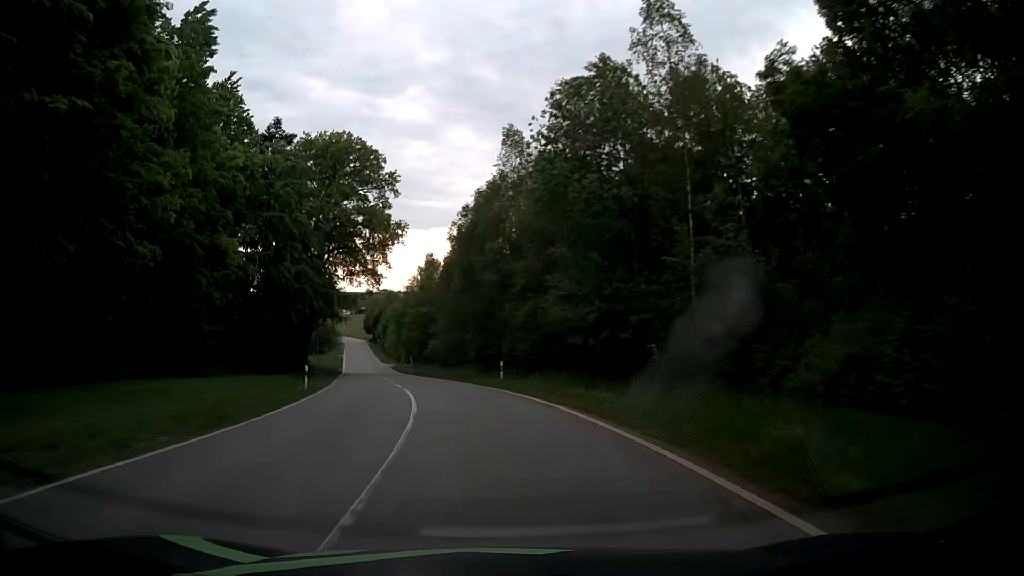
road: tertiary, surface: asphalt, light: Day
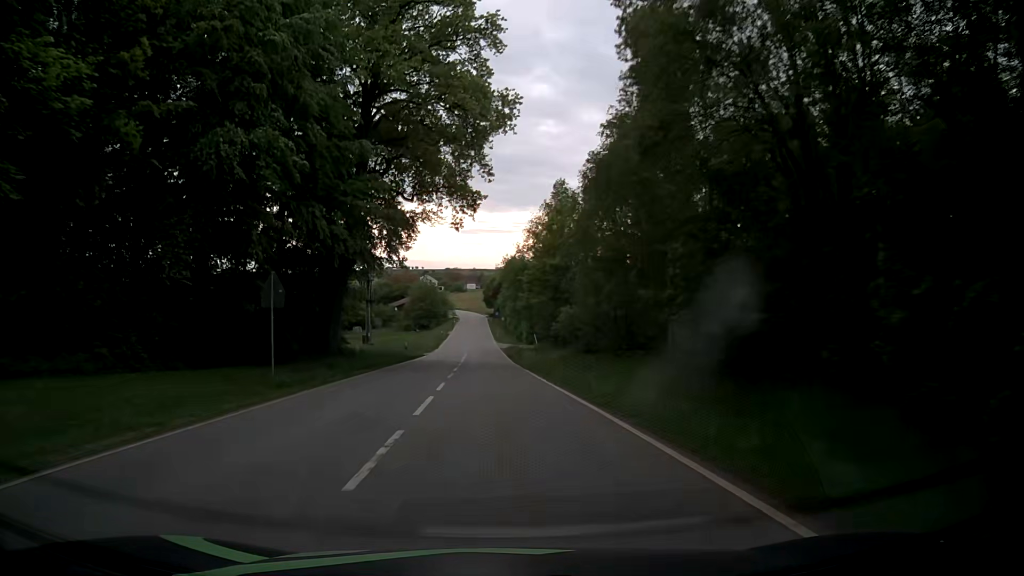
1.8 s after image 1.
(-3.4, +30.1) m; -11°
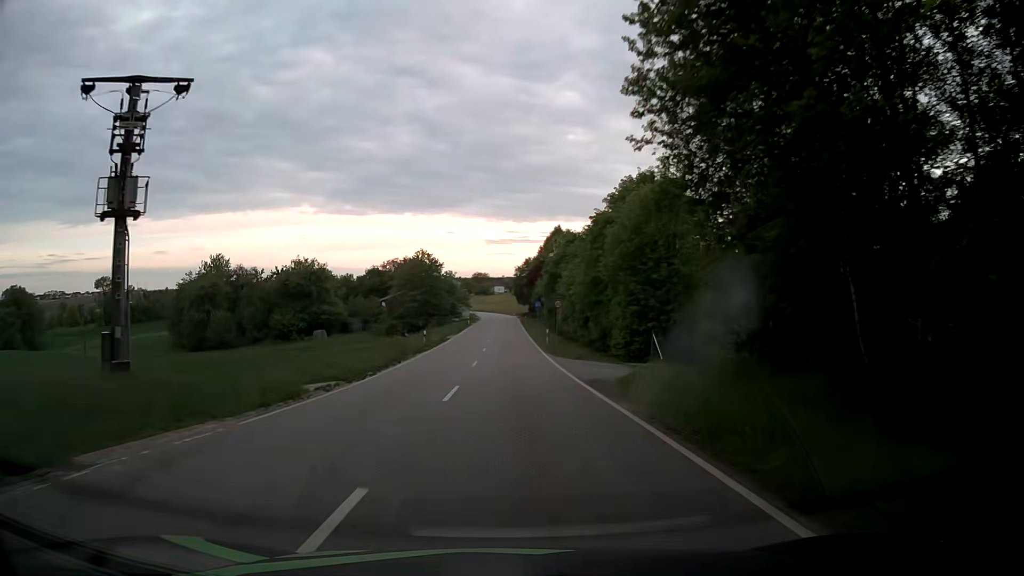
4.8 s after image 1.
(-2.3, +52.1) m; -4°
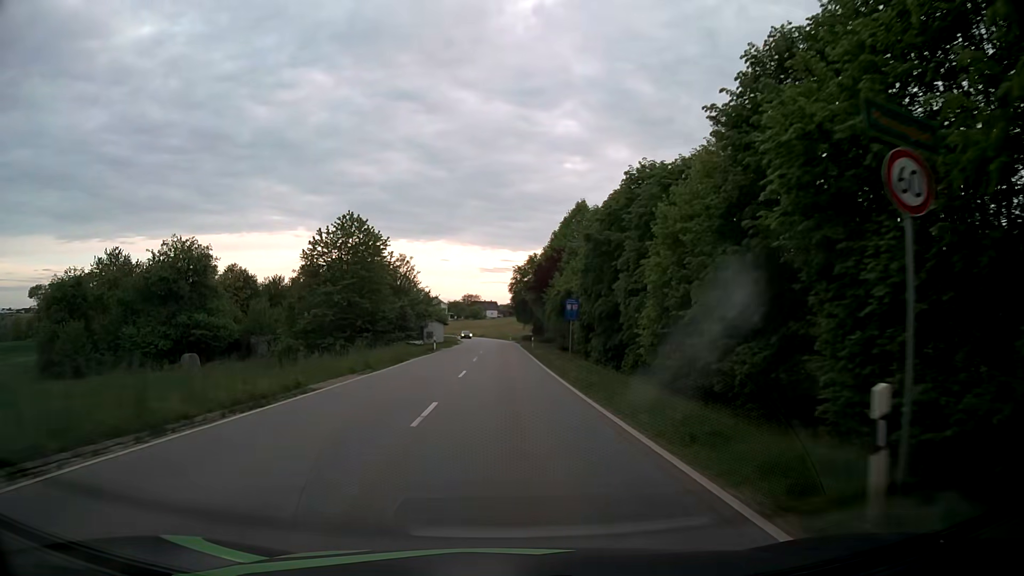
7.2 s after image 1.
(+0.2, +39.7) m; +1°
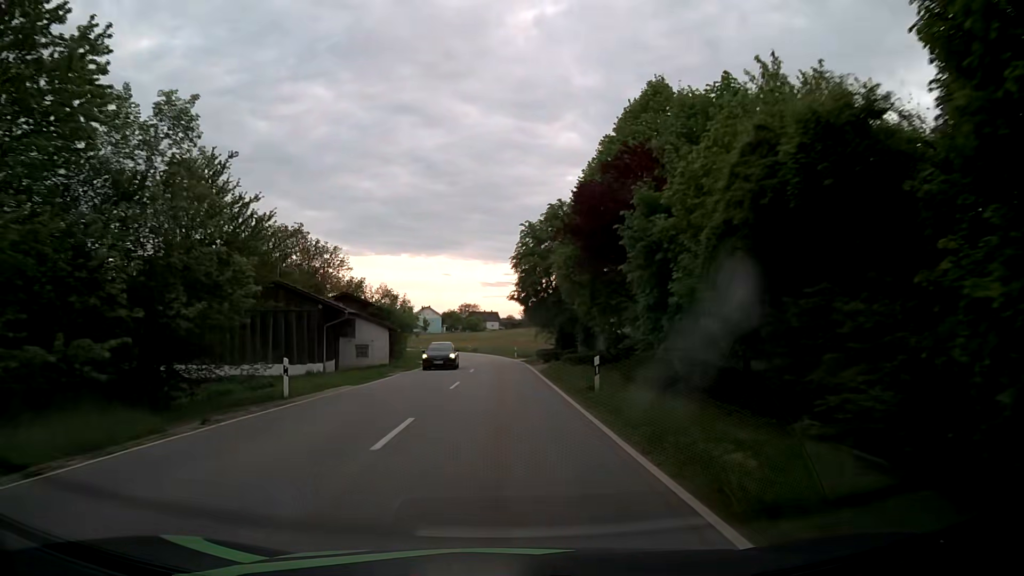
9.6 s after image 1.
(0.0, +37.8) m; -1°
(0, +10) (0, +20) (0, +30) (0, +40) (-1, +50) (-1, +60) (-2, +70) (-3, +80) (-4, +90) (-6, +100) m
